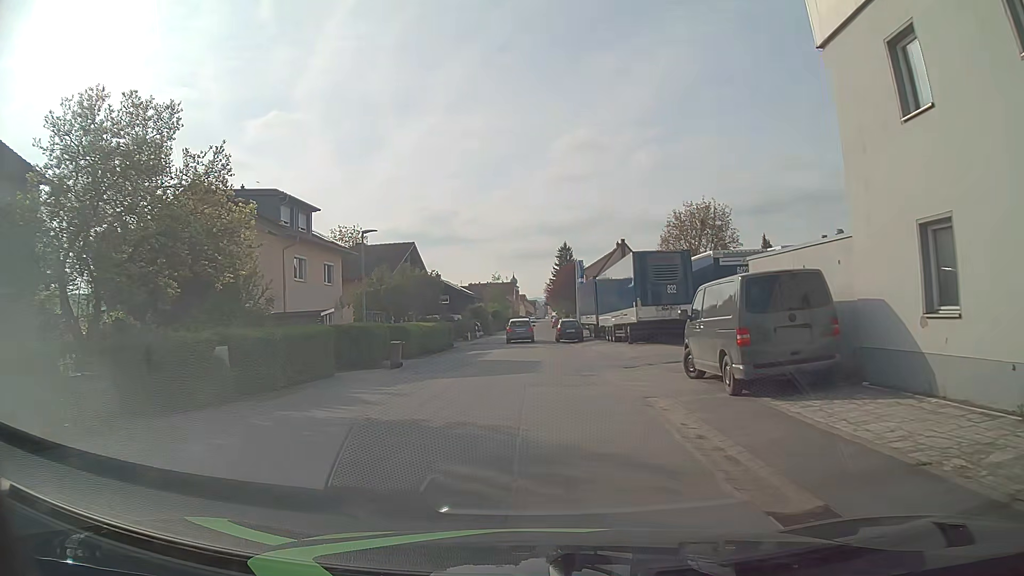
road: residential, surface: asphalt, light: Day
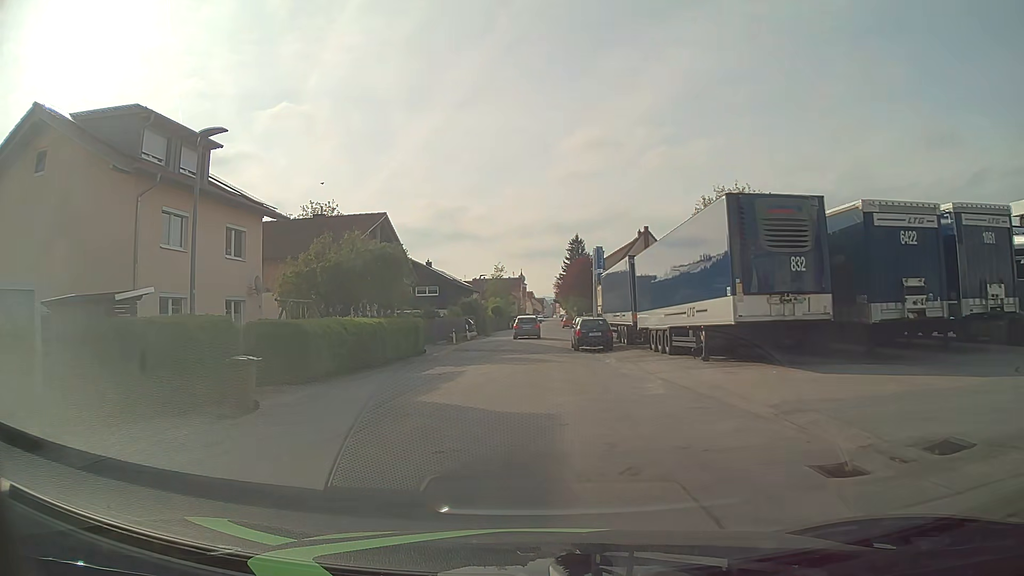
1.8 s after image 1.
(0.0, +13.6) m; 0°
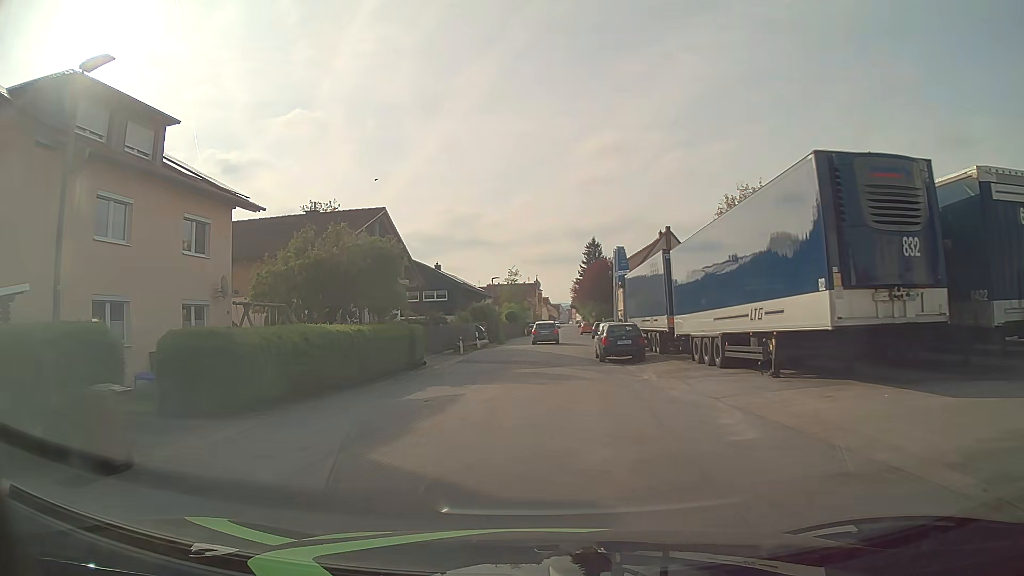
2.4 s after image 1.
(-0.1, +4.5) m; -1°
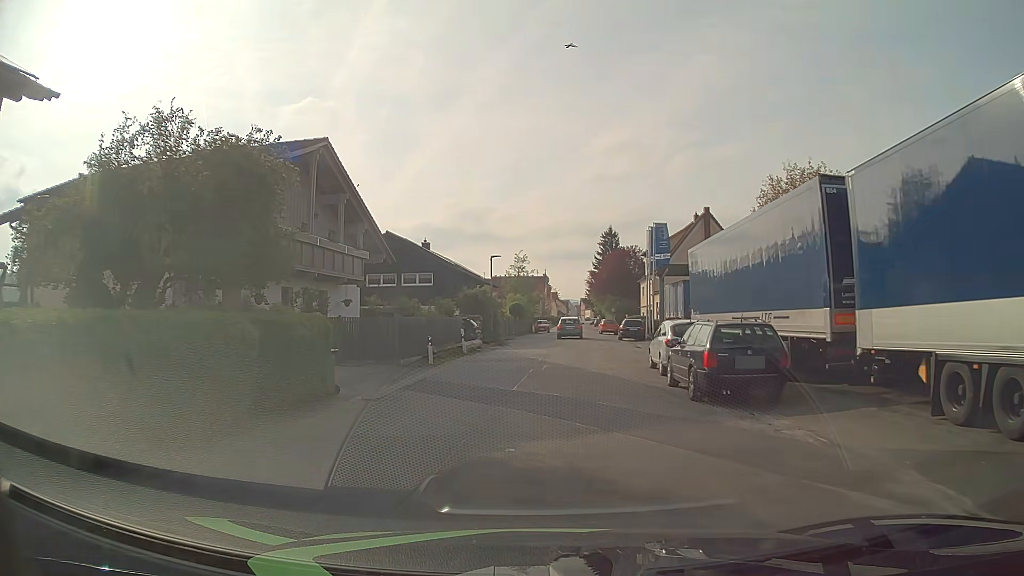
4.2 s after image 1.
(-0.3, +13.4) m; 0°
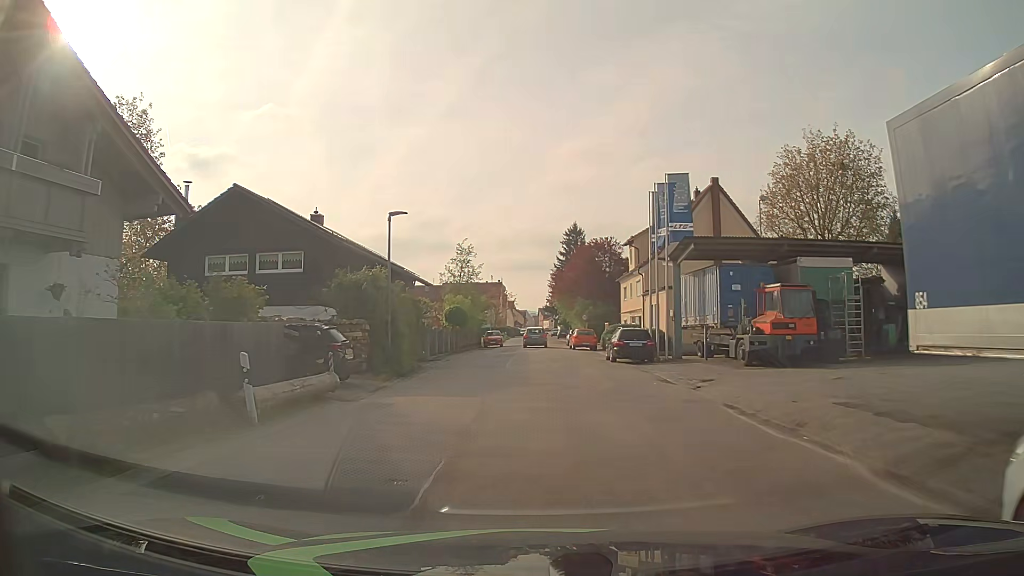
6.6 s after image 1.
(+0.4, +17.9) m; +3°
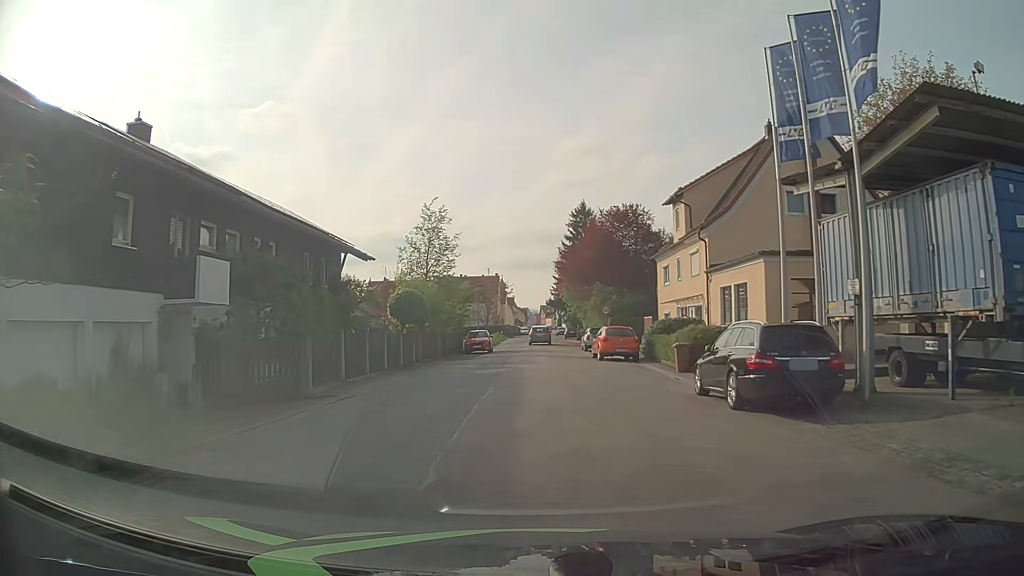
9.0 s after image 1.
(0.0, +17.8) m; 0°
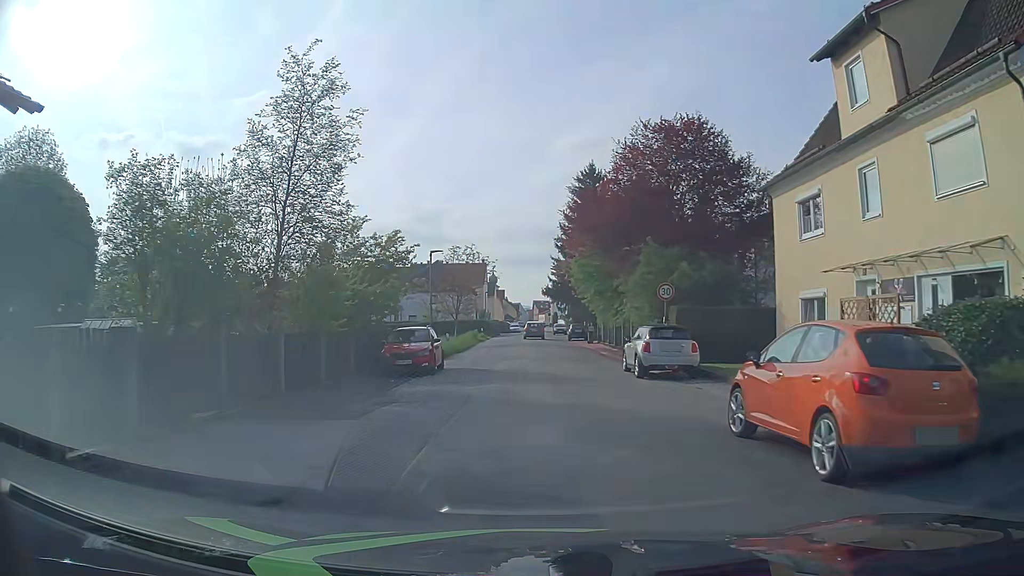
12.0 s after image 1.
(-0.1, +22.3) m; 0°
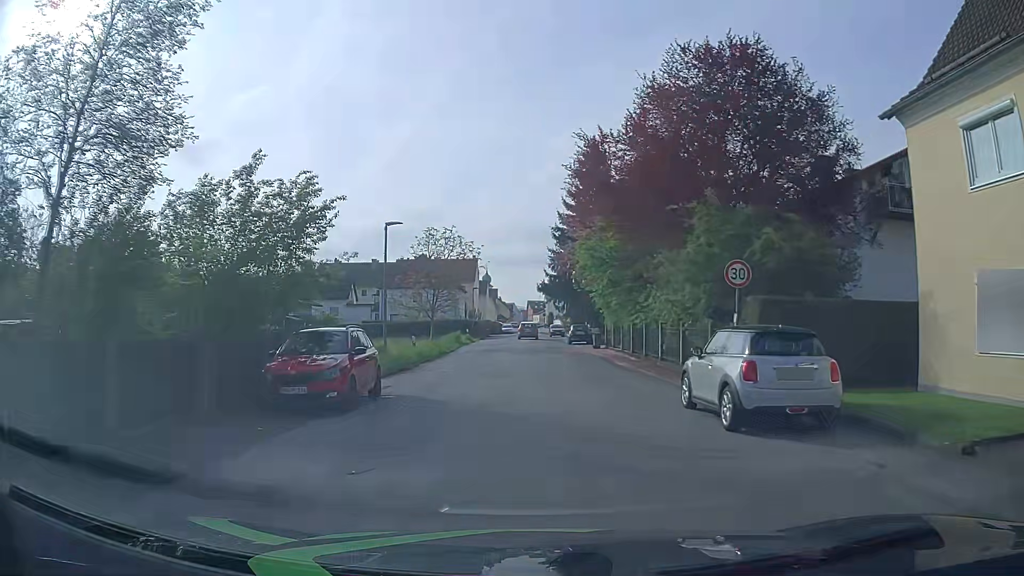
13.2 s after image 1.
(+0.1, +8.9) m; 0°
